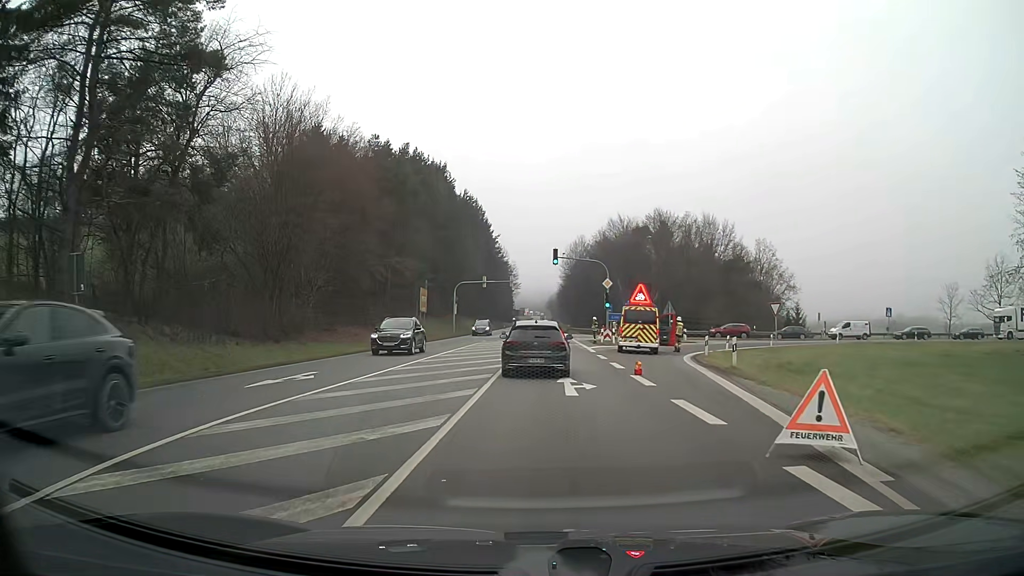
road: primary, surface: asphalt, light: Day
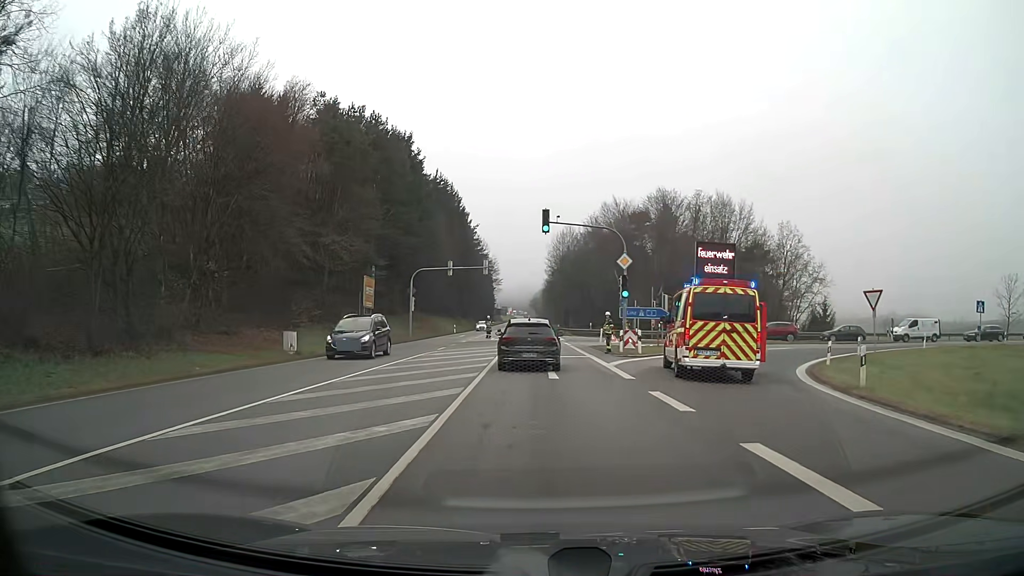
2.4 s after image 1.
(+0.3, +17.0) m; +1°
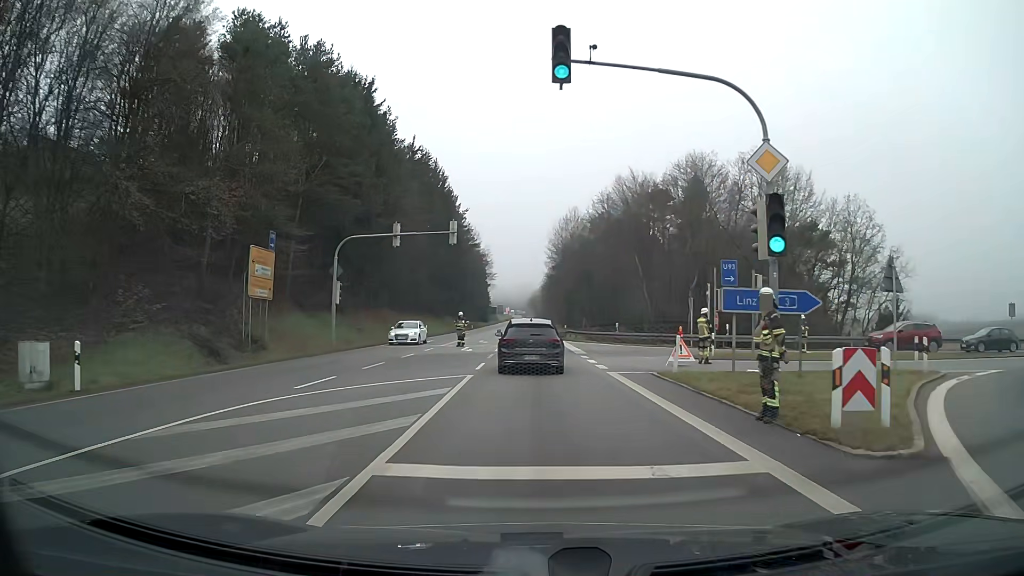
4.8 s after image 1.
(0.0, +20.9) m; 0°
(0, +10) (0, +20) (0, +30) (0, +40) (0, +50) (0, +60) (-1, +70) (-1, +80) (-1, +90) (-1, +100) m
